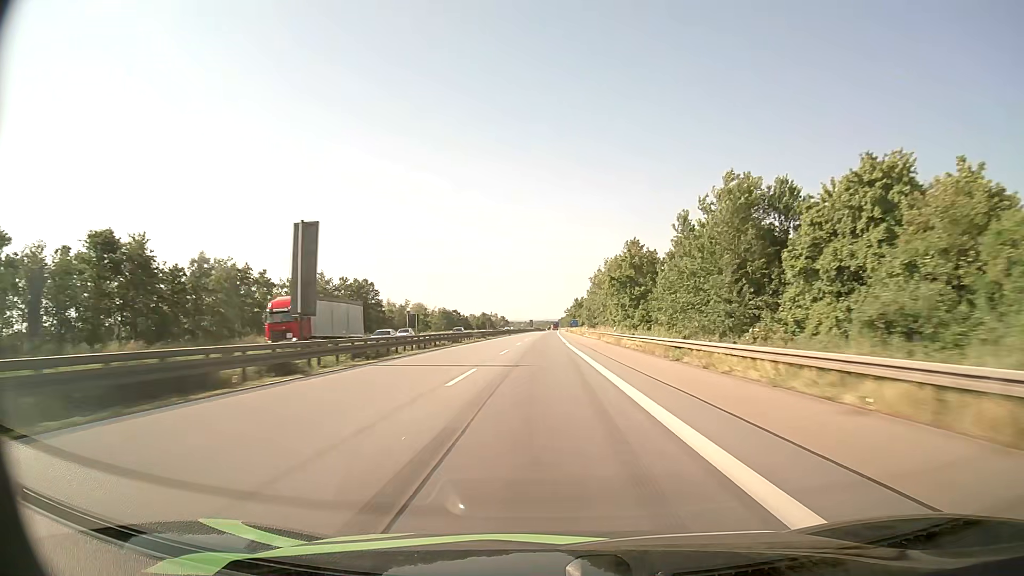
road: motorway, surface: asphalt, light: Day
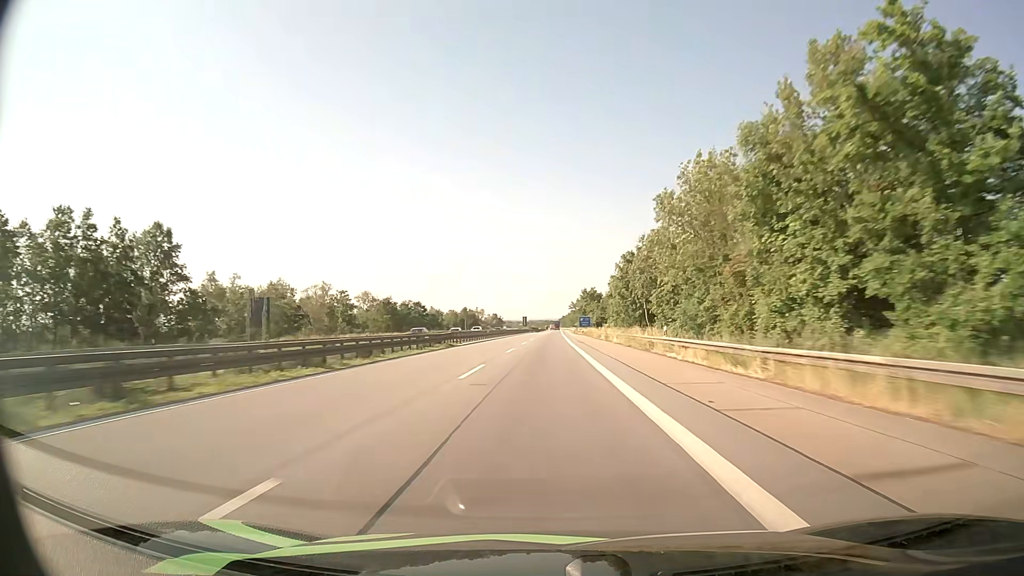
(+0.2, +69.7) m; 0°
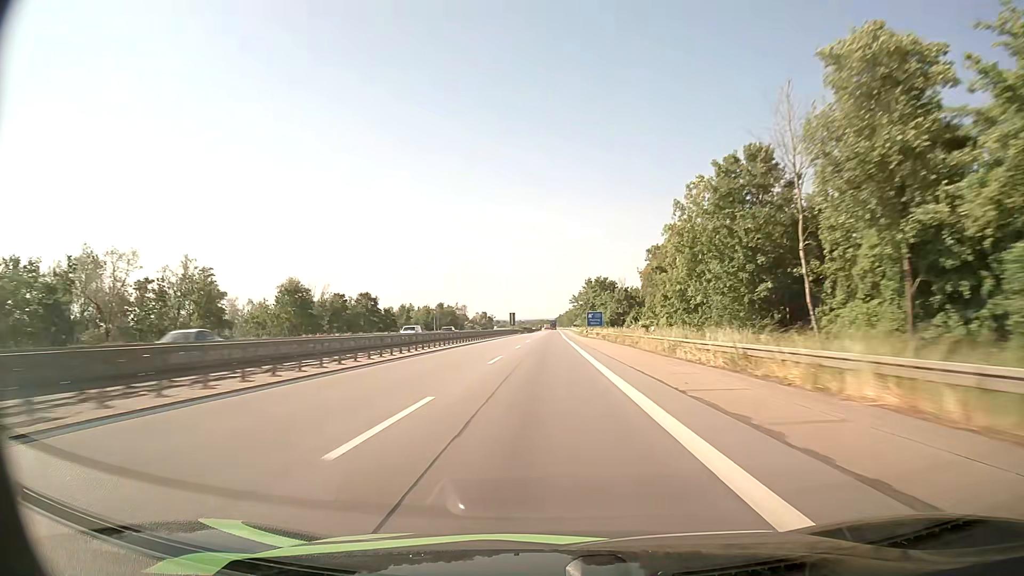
(+0.1, +46.7) m; 0°
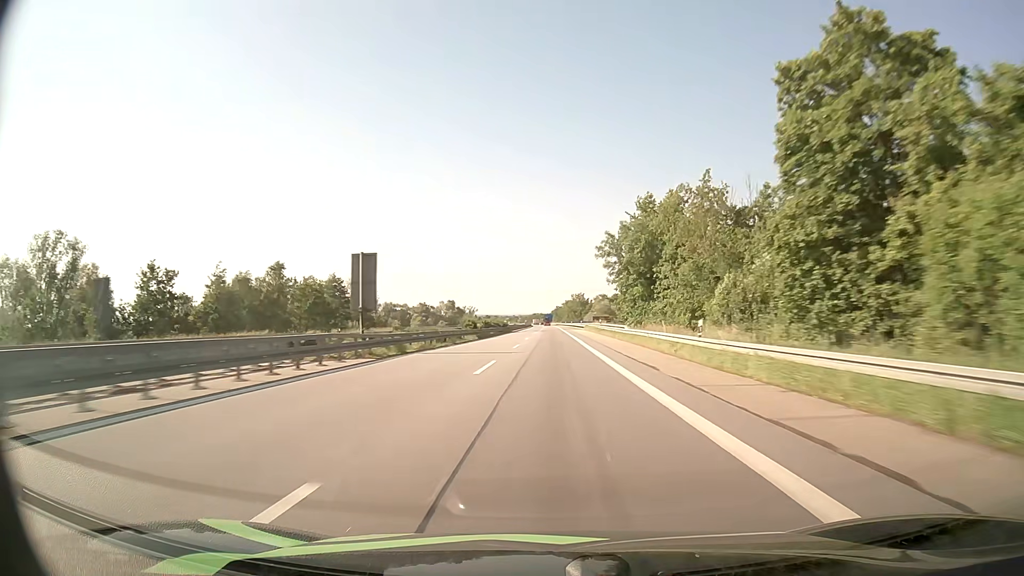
(+0.4, +114.7) m; 0°
(0, +10) (0, +20) (0, +30) (0, +40) (0, +50) (0, +60) (0, +70) (0, +80) (0, +90) (0, +100) m
